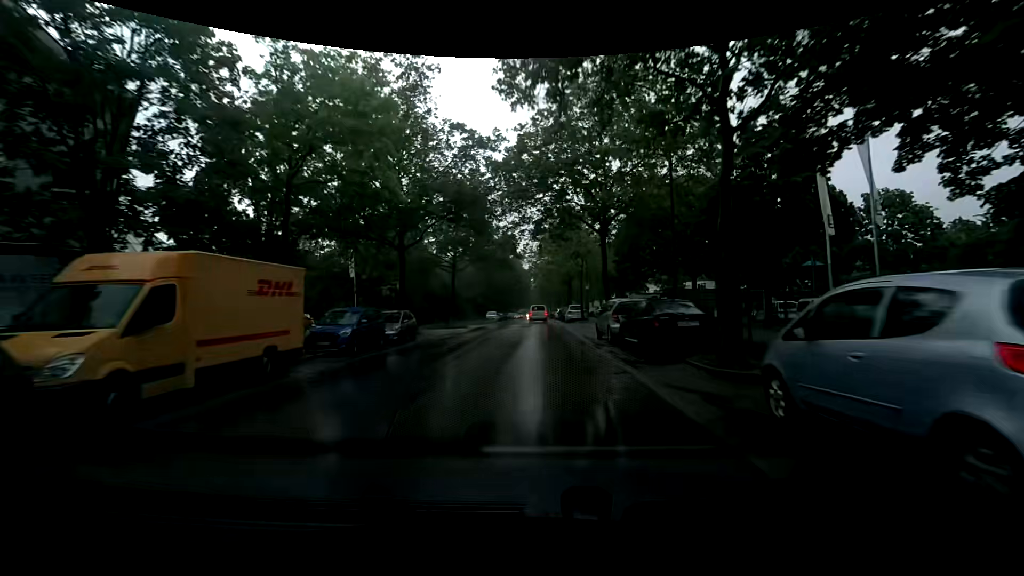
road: tertiary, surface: asphalt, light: Day
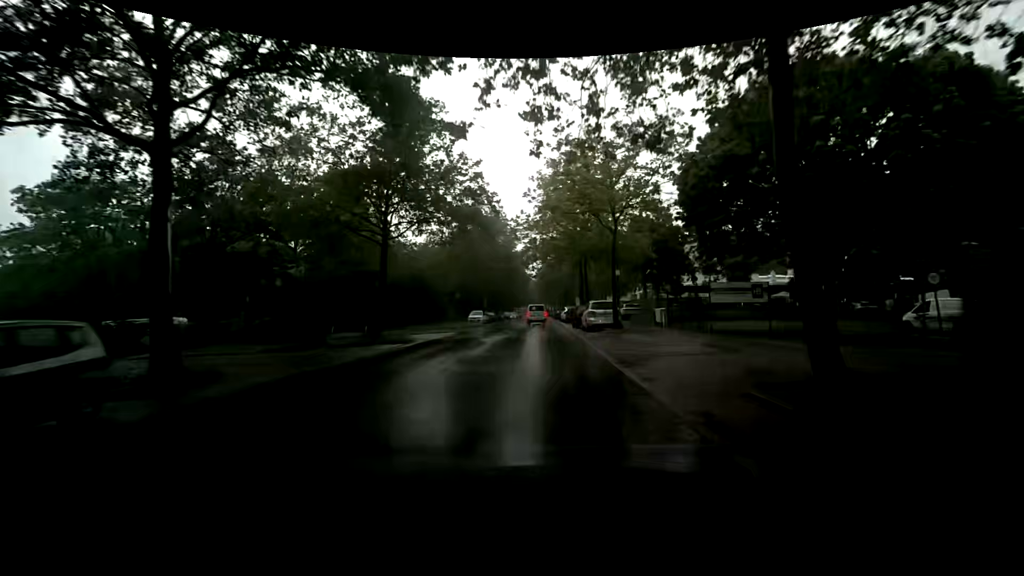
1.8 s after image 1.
(0.0, +18.4) m; -3°
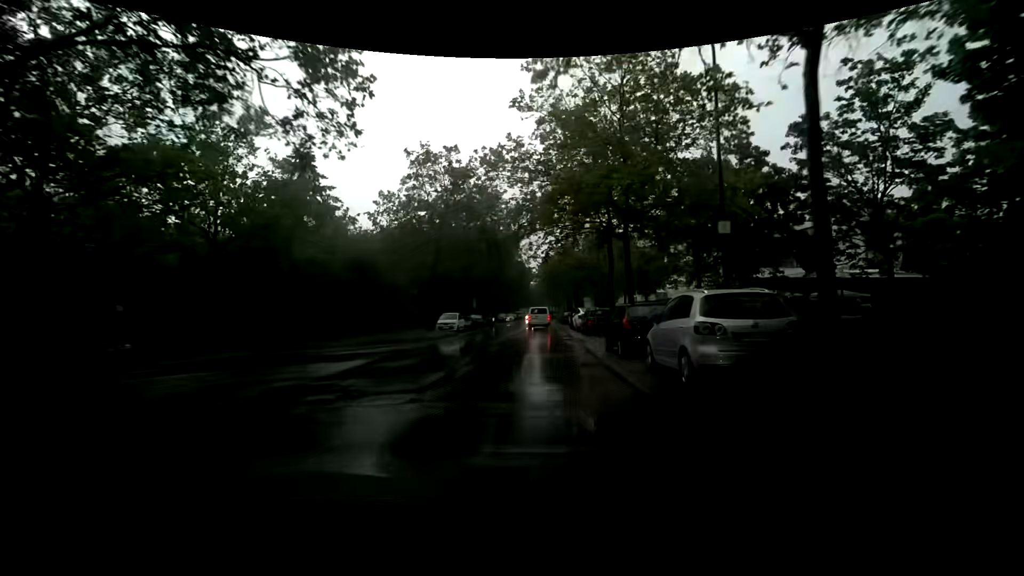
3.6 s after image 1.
(+0.9, +17.1) m; +3°
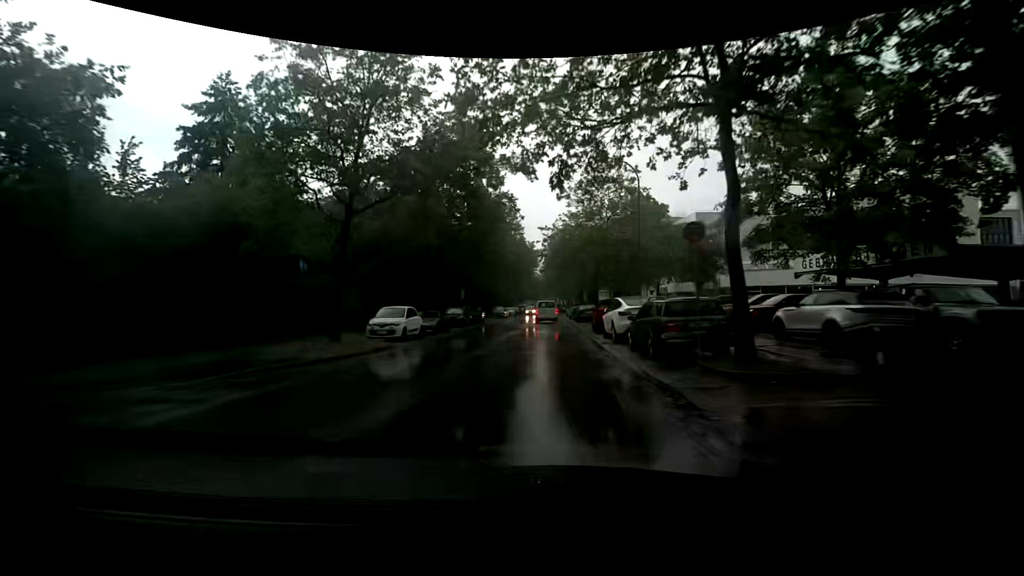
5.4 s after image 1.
(0.0, +15.6) m; -1°
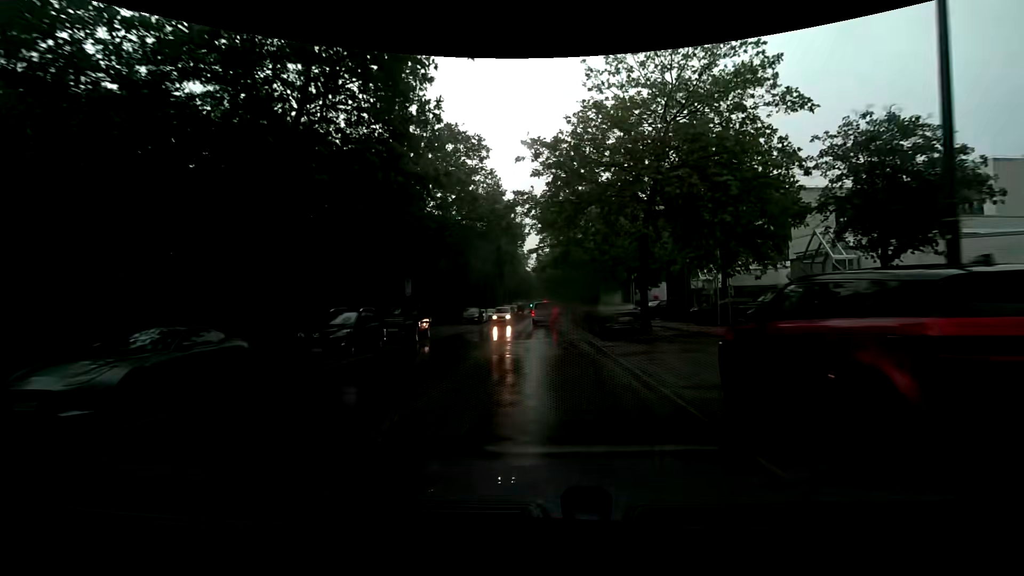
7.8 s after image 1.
(-0.4, +20.5) m; -2°
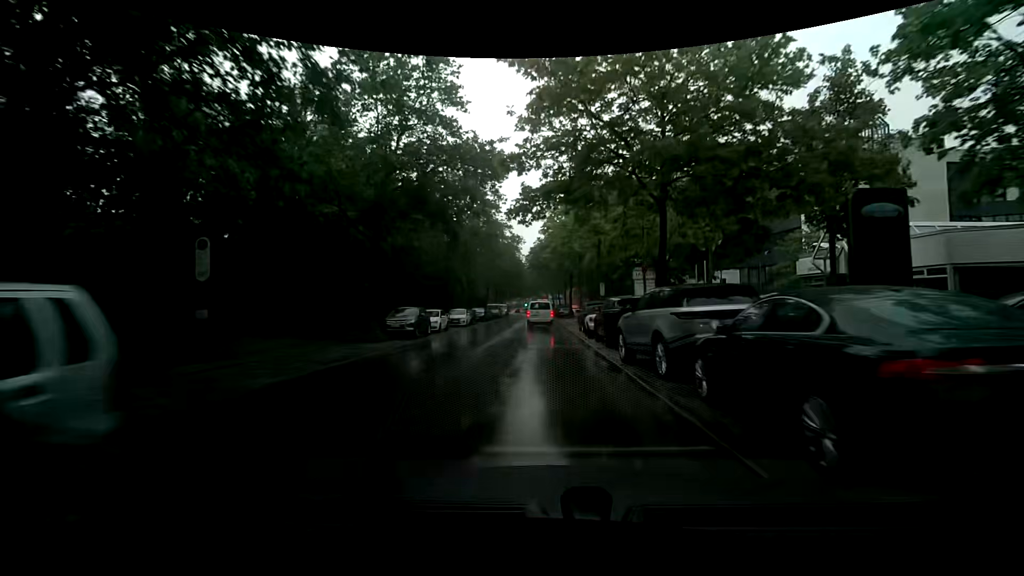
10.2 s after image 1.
(+0.8, +21.9) m; +2°
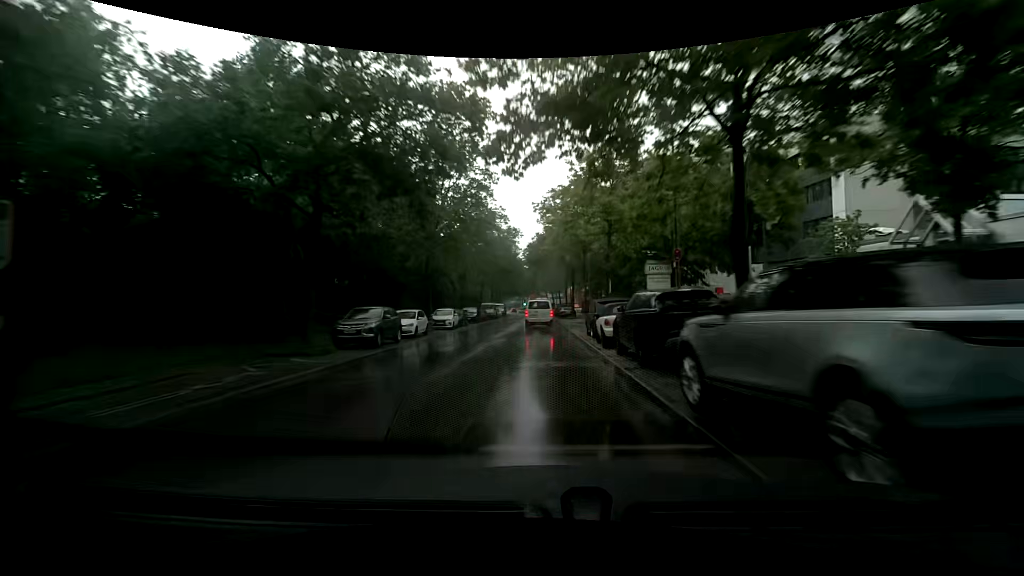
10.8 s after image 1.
(+0.1, +5.7) m; +3°
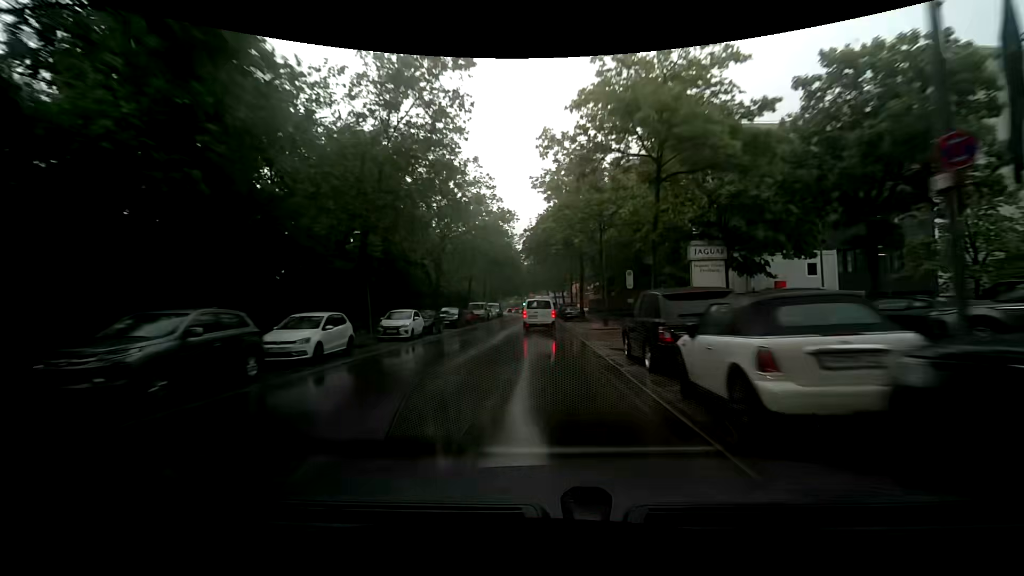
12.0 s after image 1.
(-0.1, +11.2) m; -1°
(0, +10) (0, +20) (-1, +30) (-1, +40) (-1, +50) (-1, +60) (-1, +70) (-2, +80) (-4, +90) (-6, +99) m
